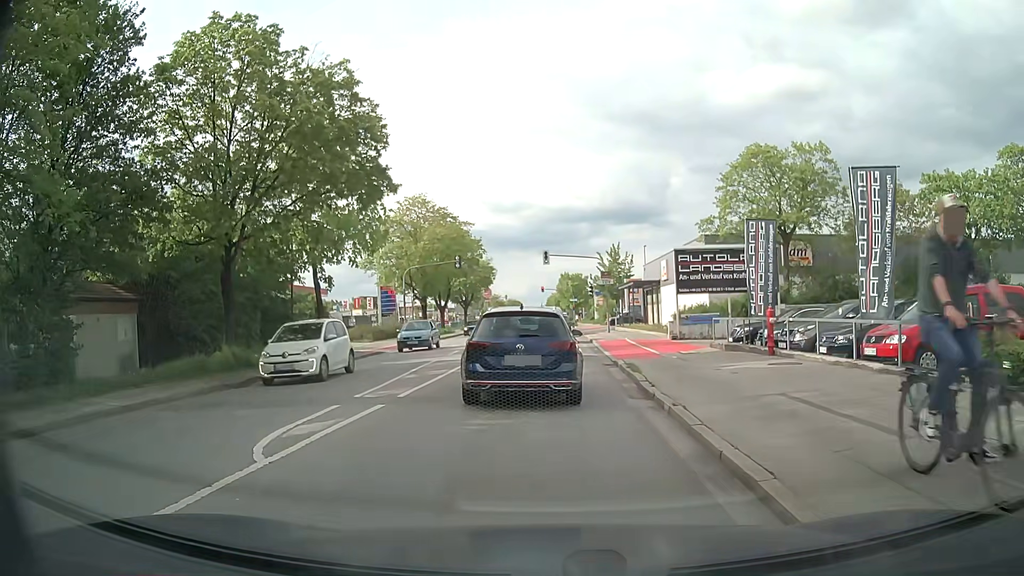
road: secondary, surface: asphalt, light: Day
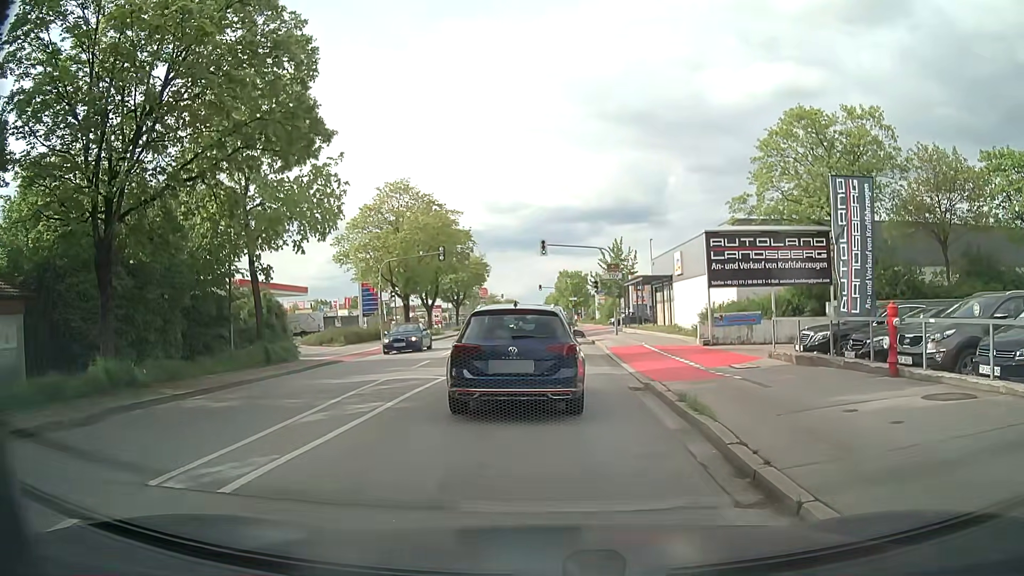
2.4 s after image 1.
(+0.1, +6.5) m; 0°
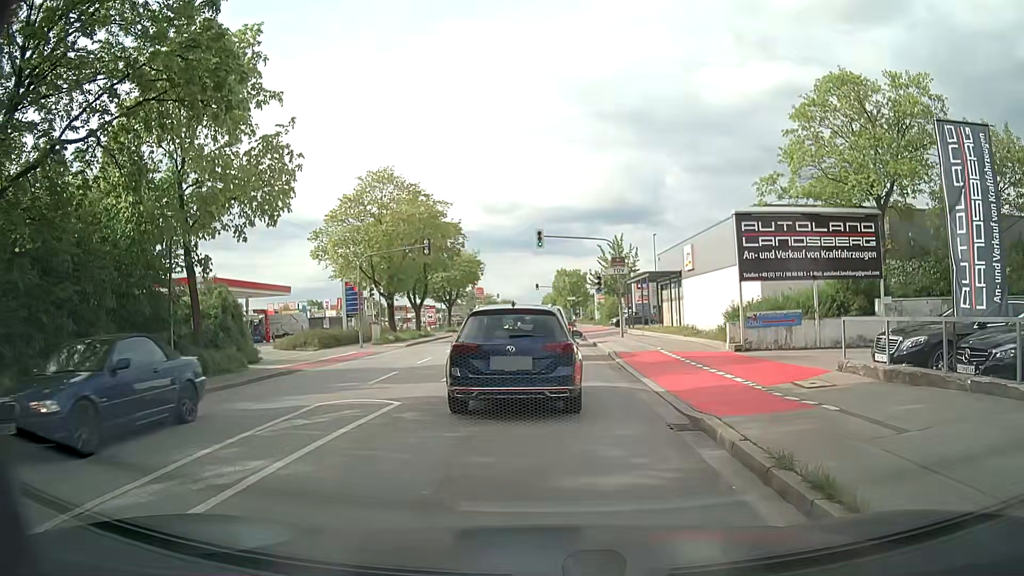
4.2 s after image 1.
(0.0, +4.4) m; -1°
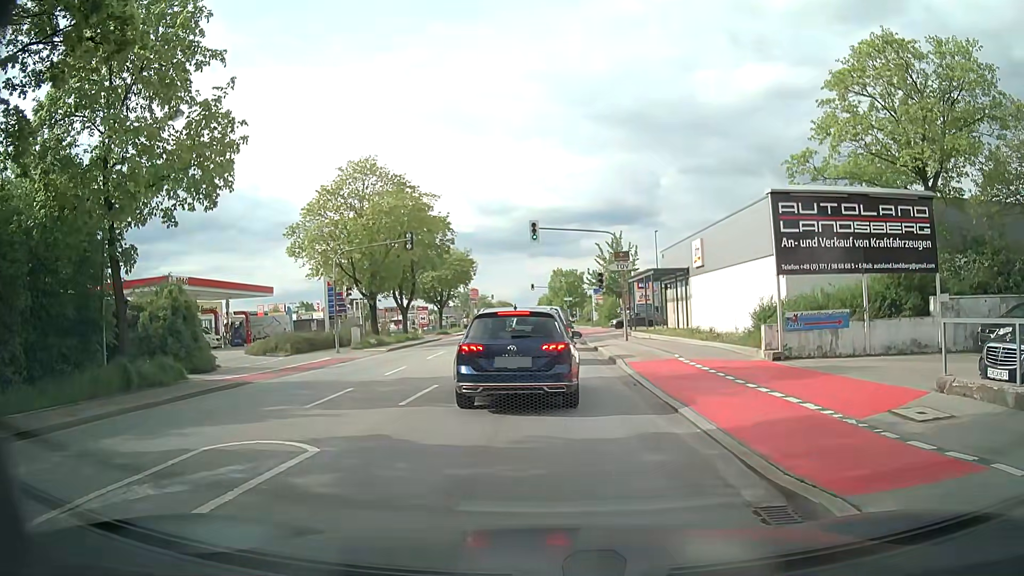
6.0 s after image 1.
(+0.1, +3.8) m; +2°
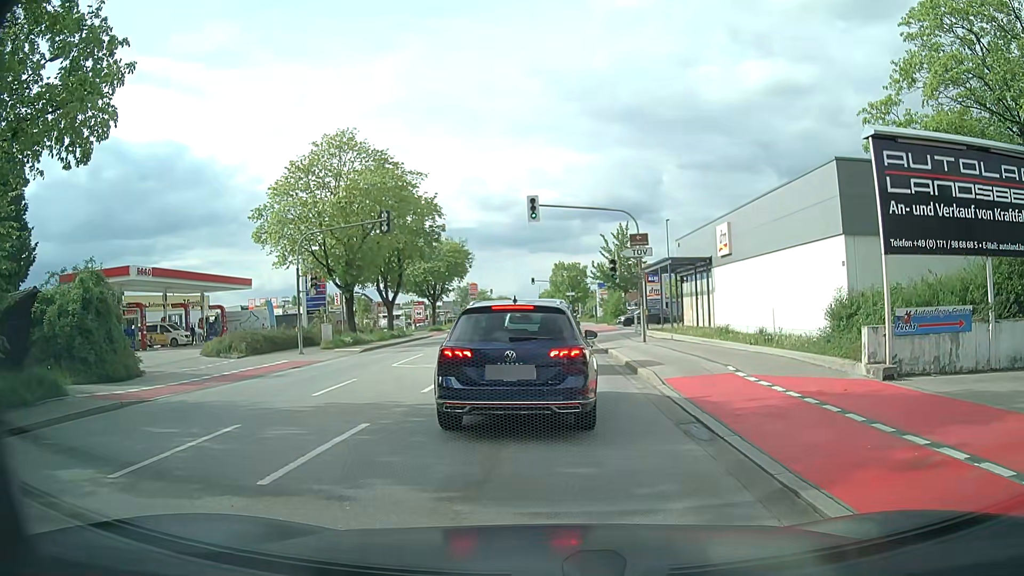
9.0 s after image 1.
(0.0, +5.5) m; -1°
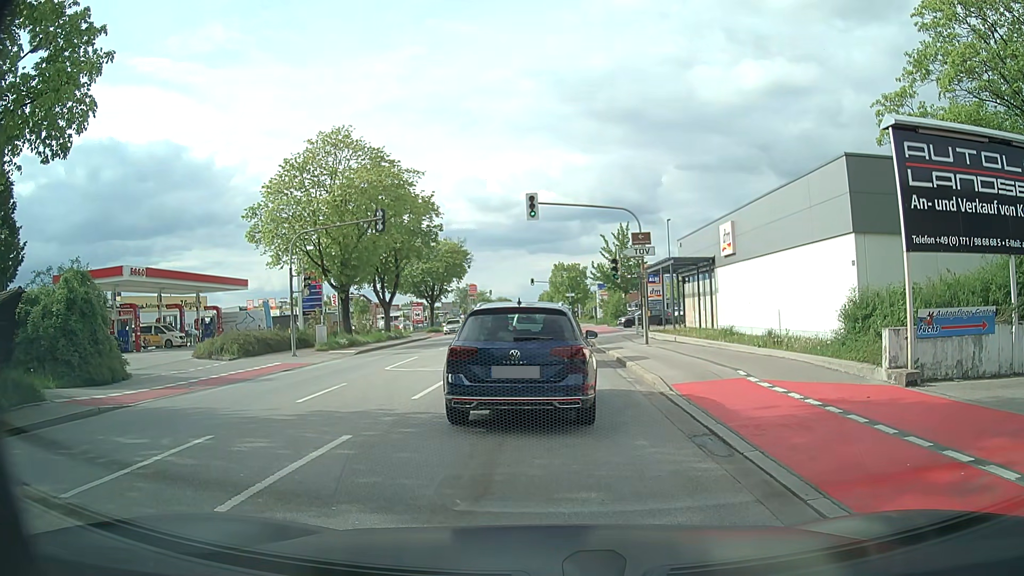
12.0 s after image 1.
(0.0, +0.8) m; 0°
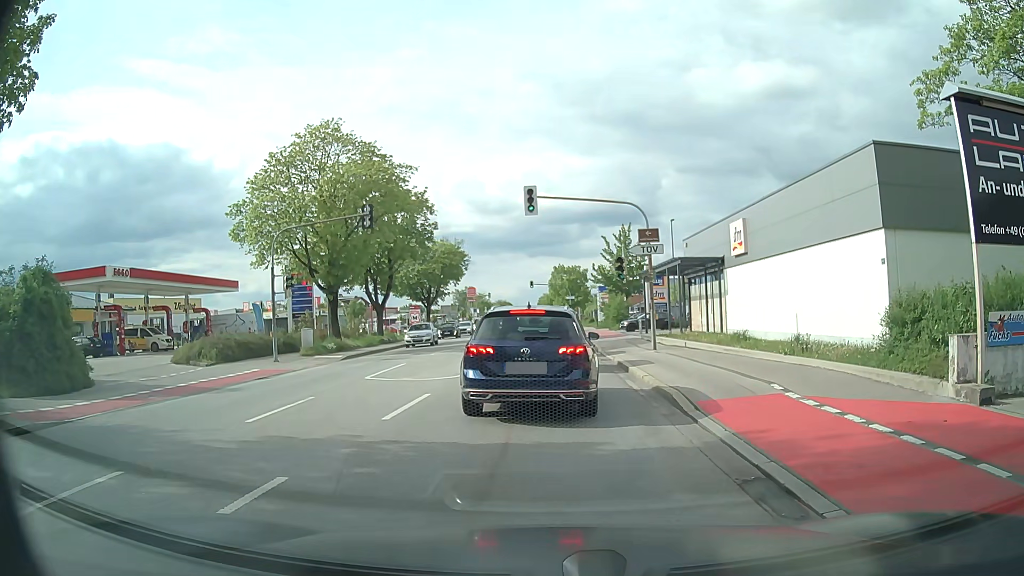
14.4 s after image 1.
(0.0, +2.1) m; 0°
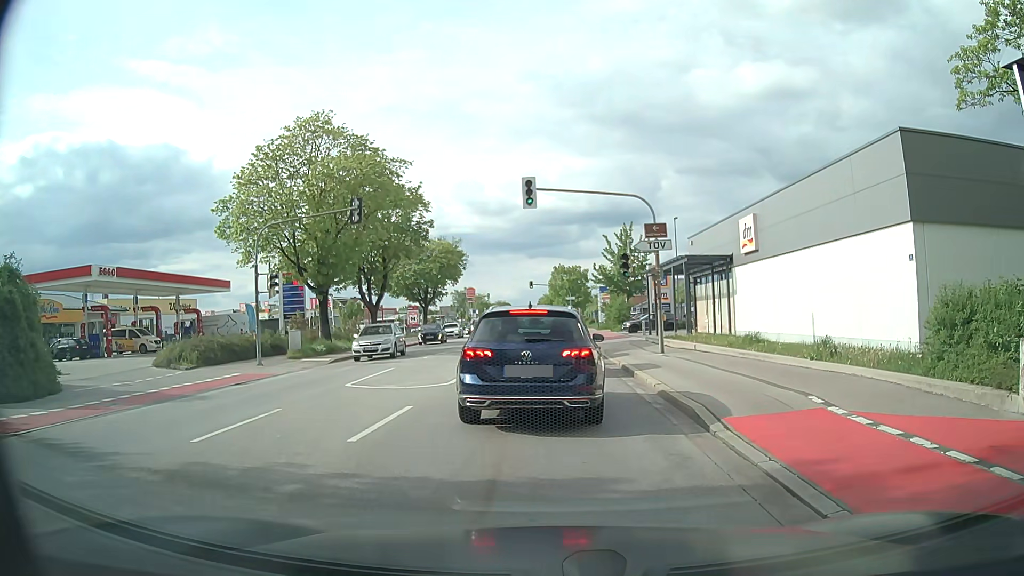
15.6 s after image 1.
(0.0, +1.6) m; -2°
